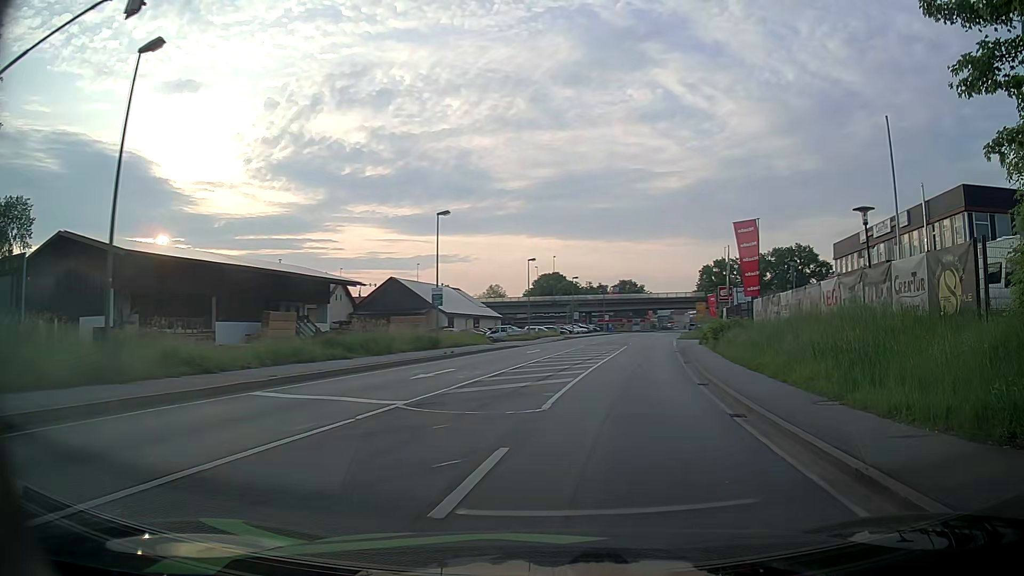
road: primary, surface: asphalt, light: Day
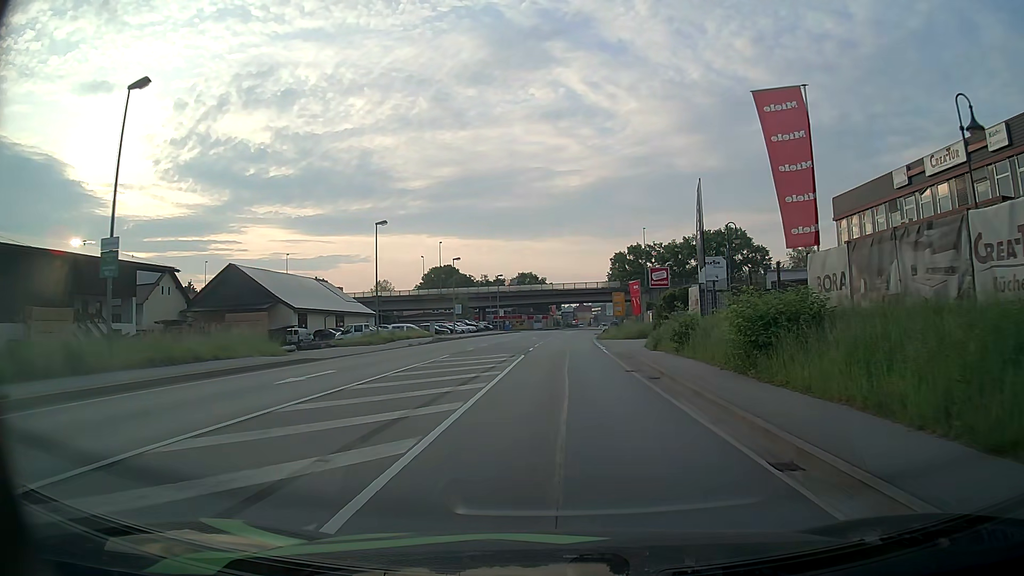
(+2.2, +23.8) m; +7°
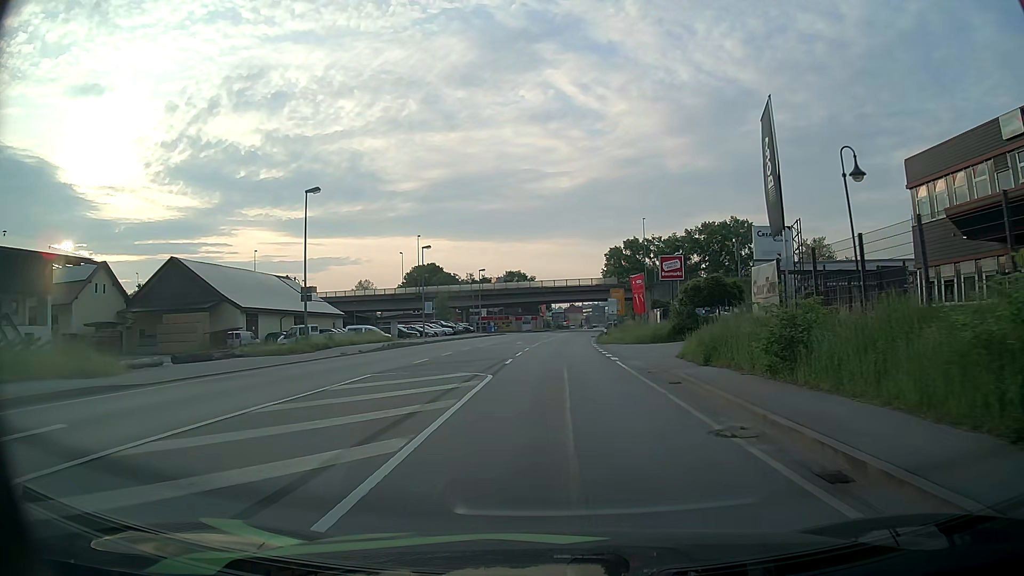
(+0.1, +12.1) m; +1°
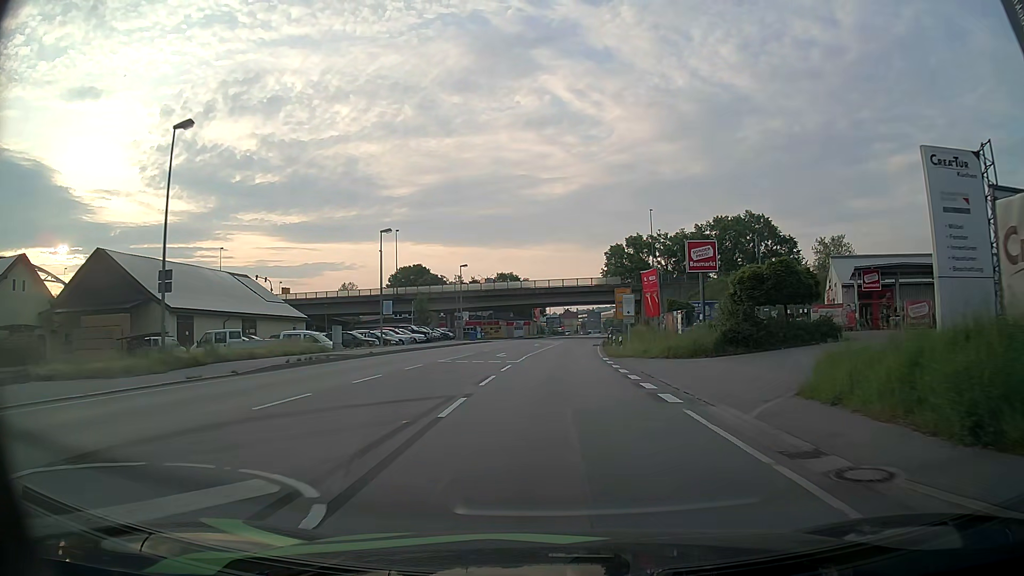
(+0.1, +13.2) m; 0°
